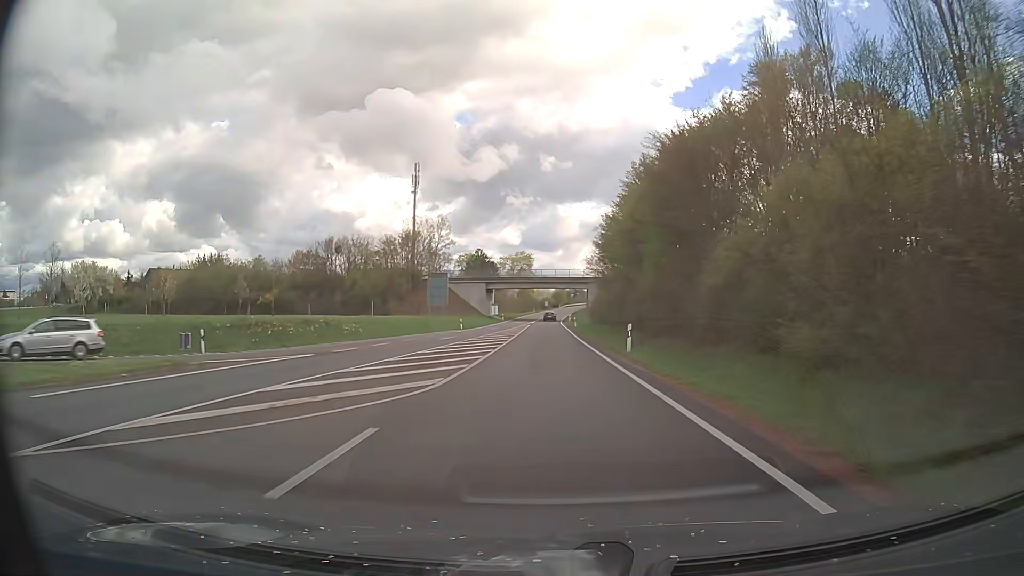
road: secondary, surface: asphalt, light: Day
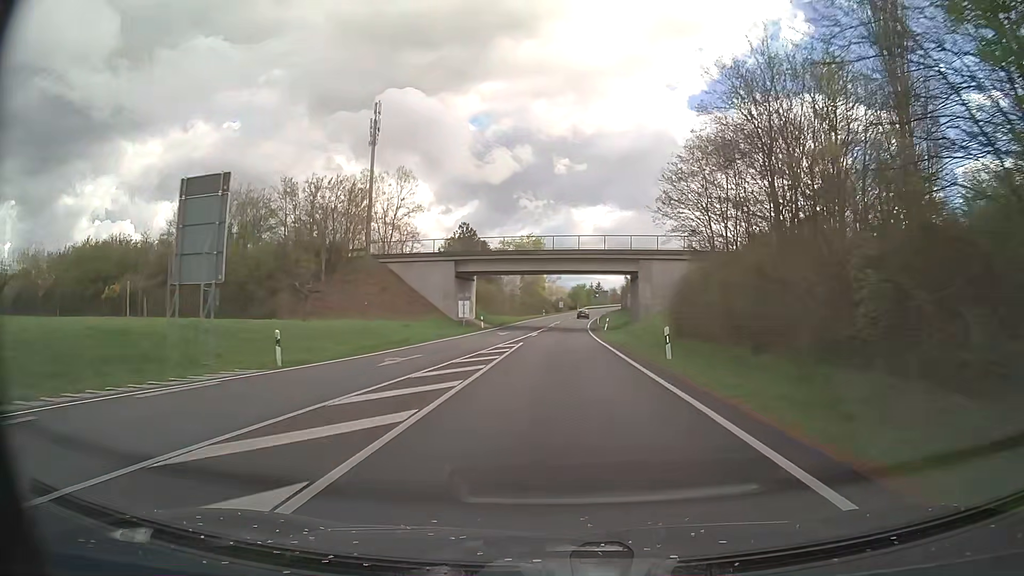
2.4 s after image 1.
(-0.7, +47.2) m; -1°
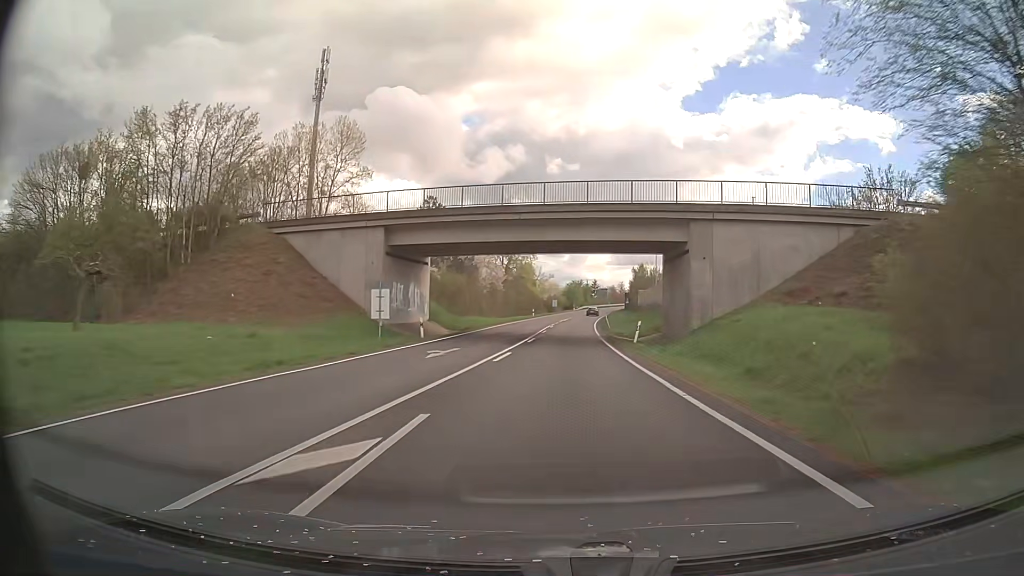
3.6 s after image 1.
(+0.1, +23.7) m; +1°
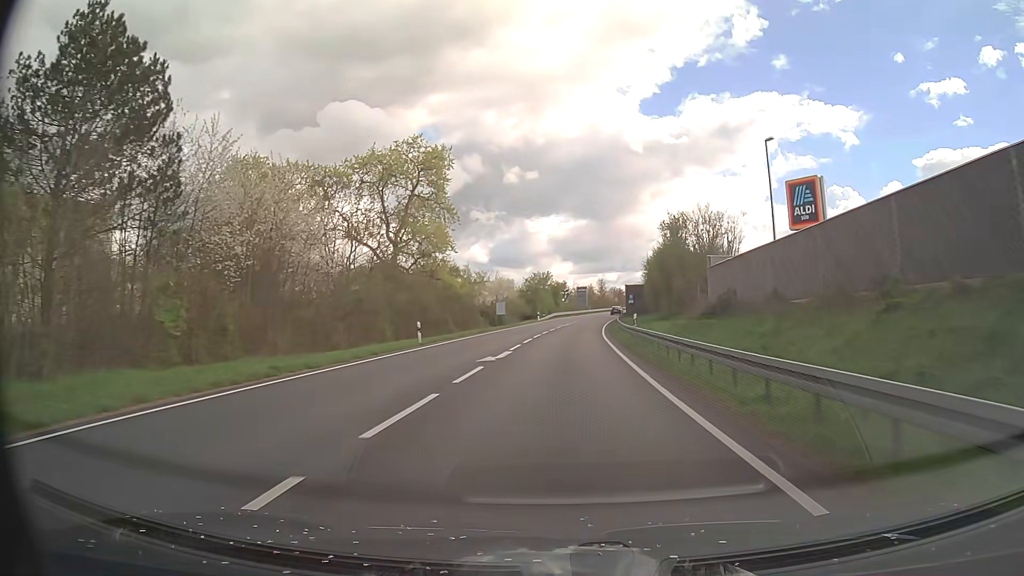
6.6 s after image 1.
(+1.6, +59.5) m; +2°
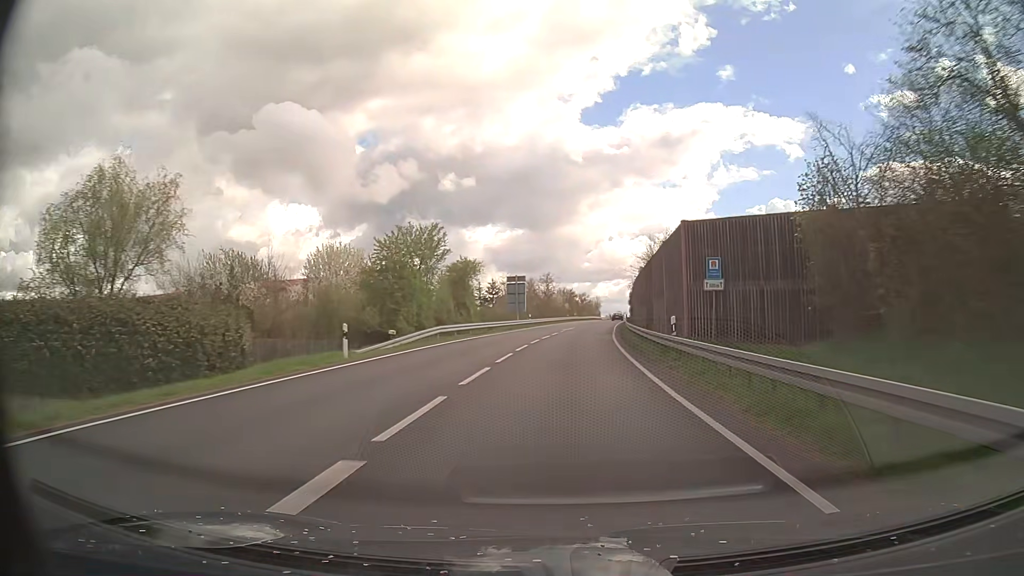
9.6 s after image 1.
(+2.9, +60.3) m; +6°
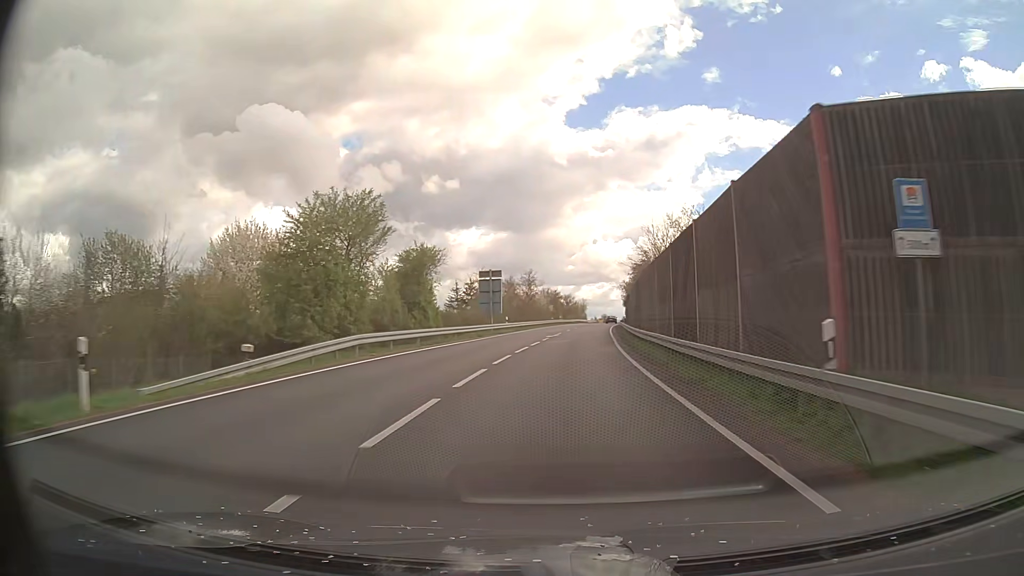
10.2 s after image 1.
(+0.1, +12.3) m; +1°
(0, +10) (0, +20) (+1, +30) (+1, +40) (+2, +50) (+3, +60) (+4, +70) (+5, +80) (+6, +90) (+7, +100) m
